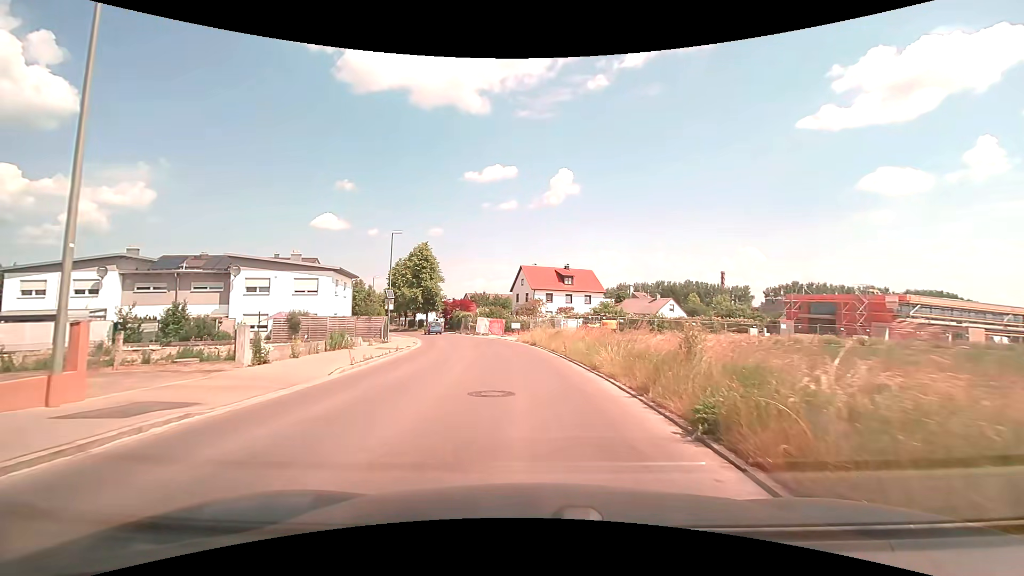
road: unclassified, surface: asphalt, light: Day
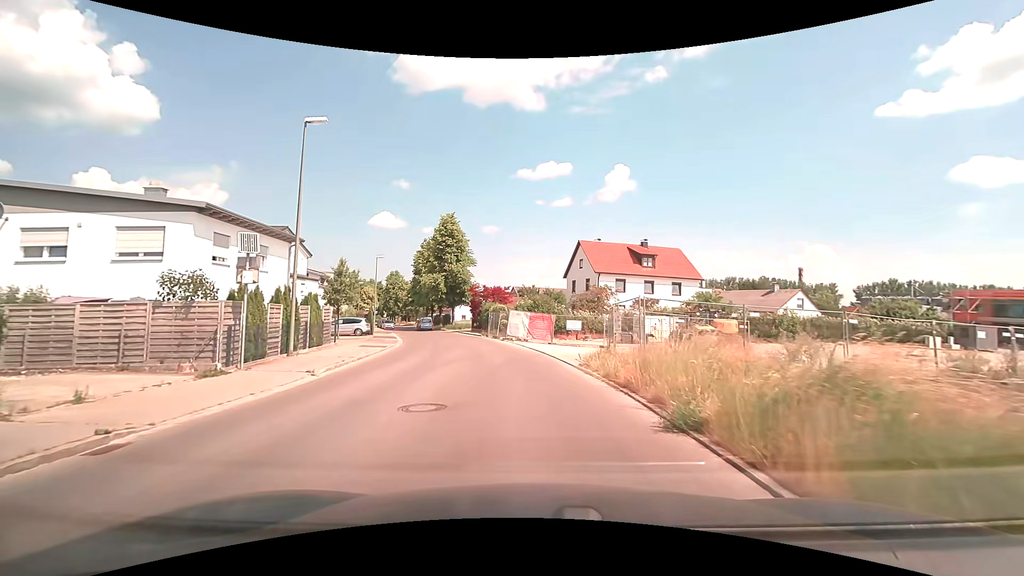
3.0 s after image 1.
(-1.0, +22.8) m; -6°
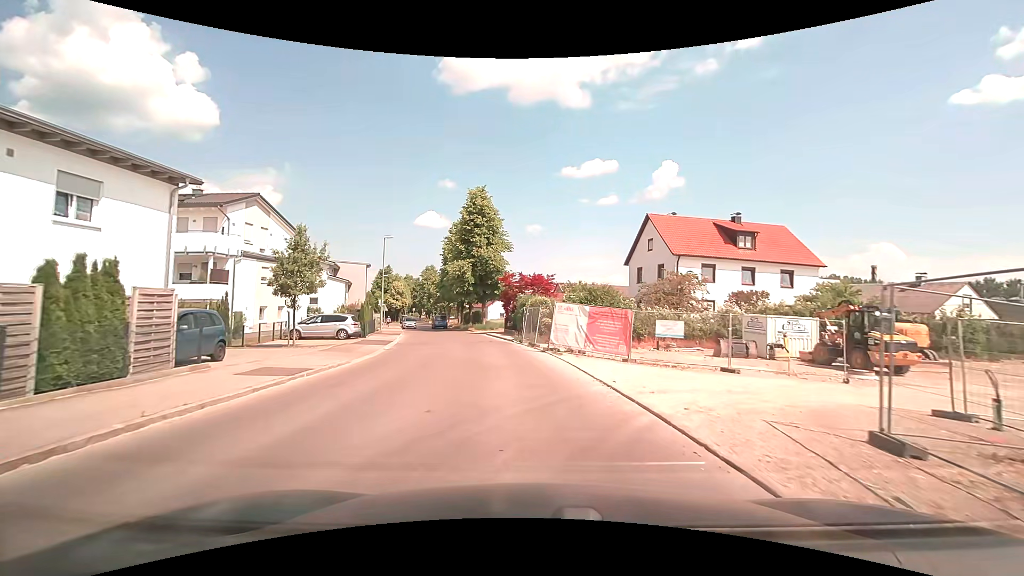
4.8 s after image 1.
(-0.6, +13.6) m; -5°
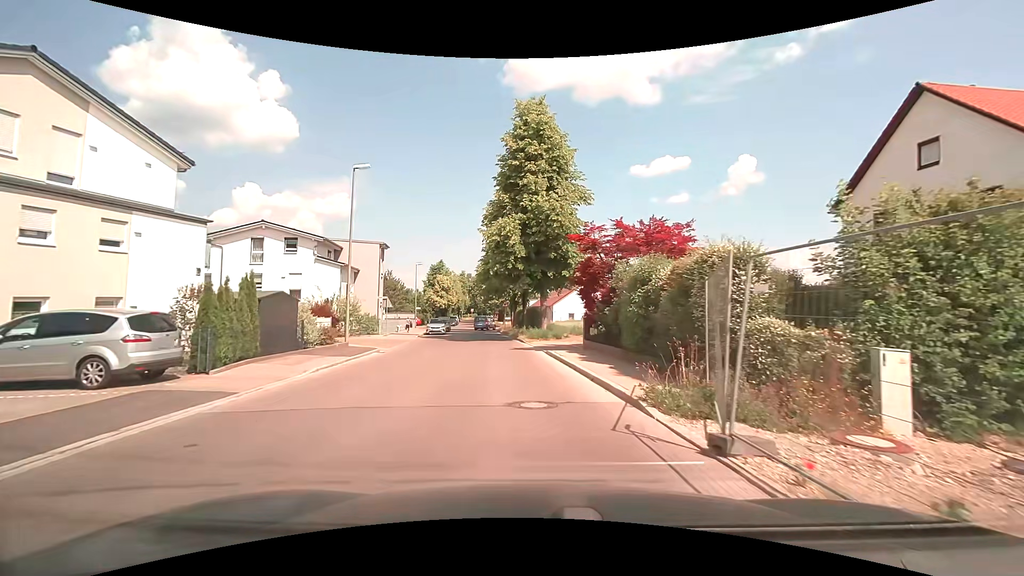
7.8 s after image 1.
(-1.7, +22.6) m; -8°
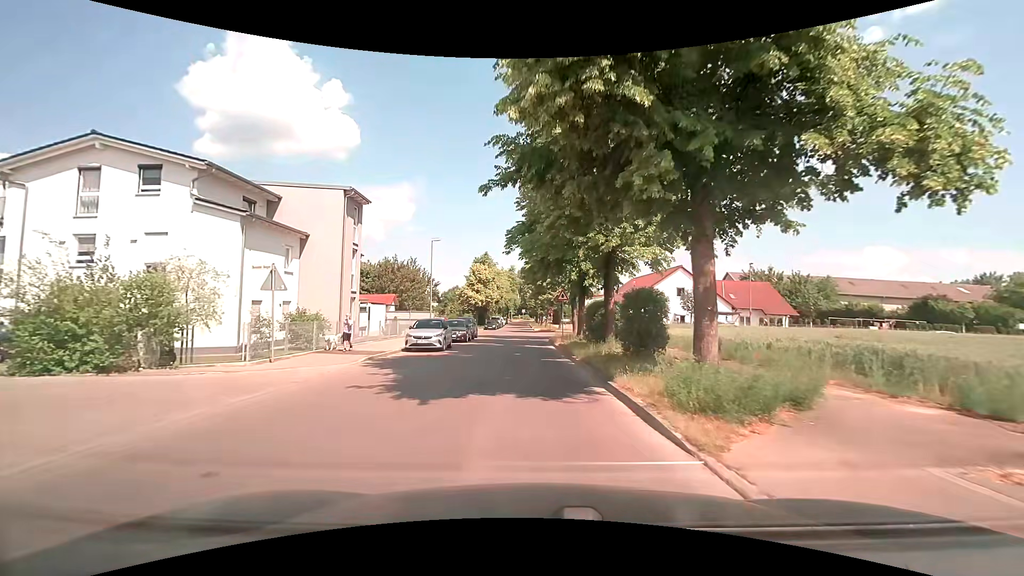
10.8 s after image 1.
(-1.4, +22.4) m; -5°
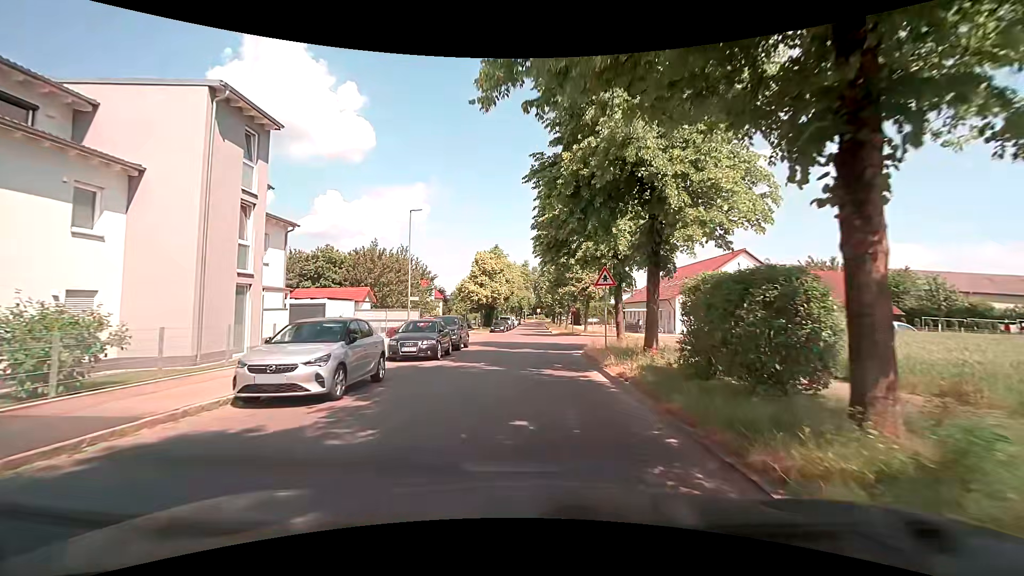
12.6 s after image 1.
(-0.5, +13.4) m; -2°
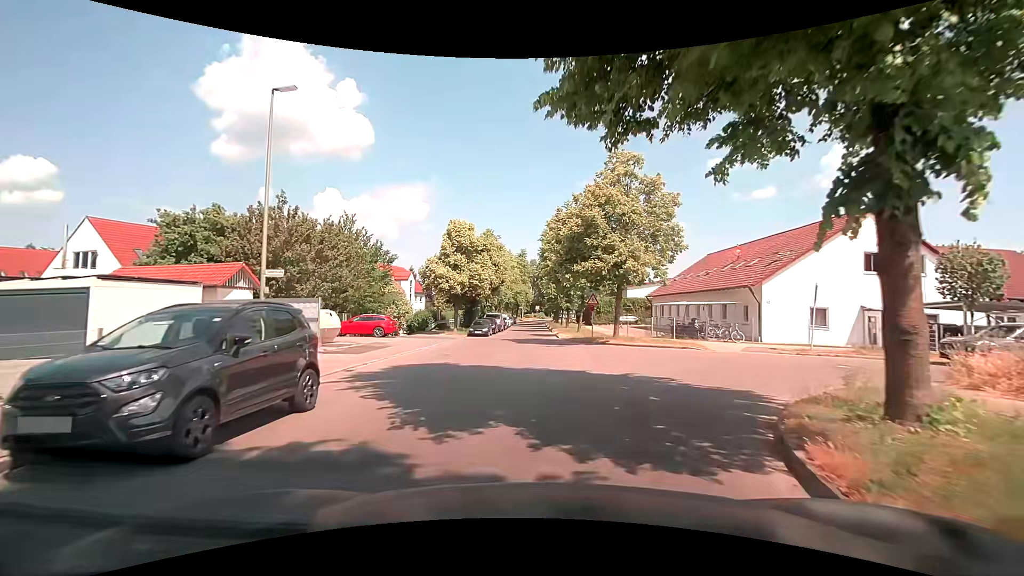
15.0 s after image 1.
(-0.2, +17.8) m; -1°
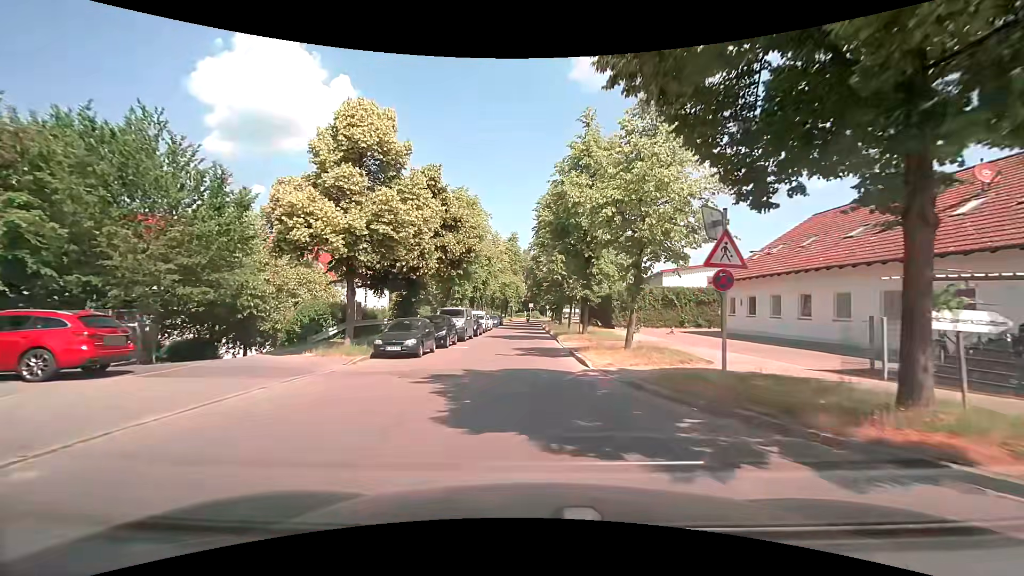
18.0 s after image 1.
(+0.2, +22.3) m; +1°
(0, +10) (0, +20) (0, +30) (0, +40) (0, +50) (-1, +60) (0, +70) (0, +80) (+1, +90) (+3, +100) m
